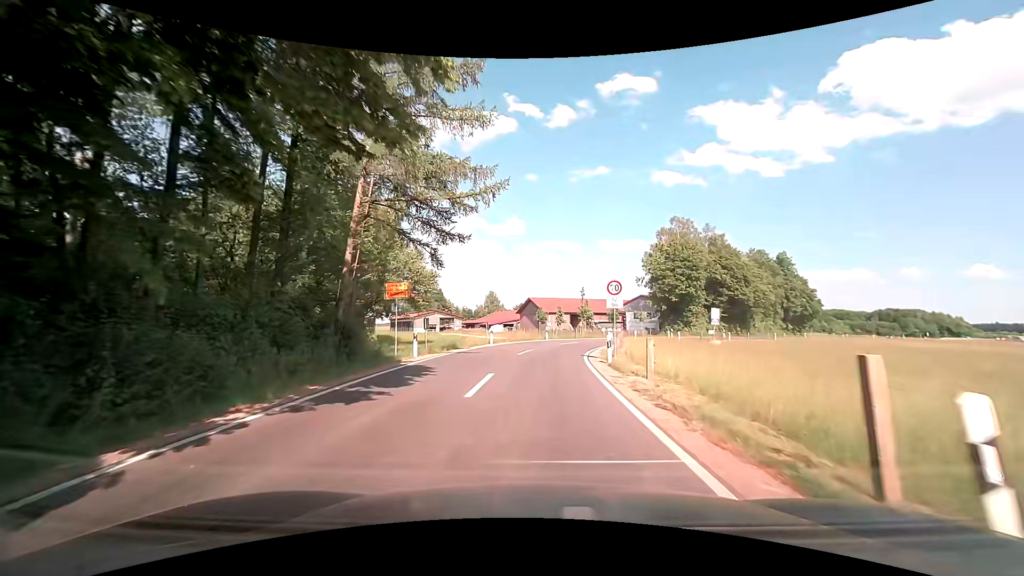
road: unclassified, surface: asphalt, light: Day
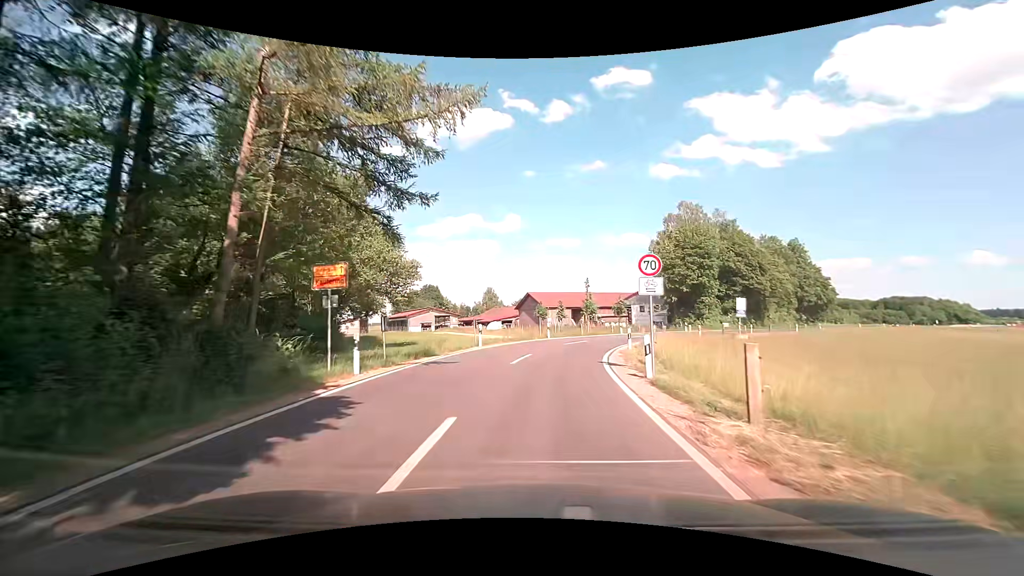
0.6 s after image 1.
(0.0, +6.1) m; 0°
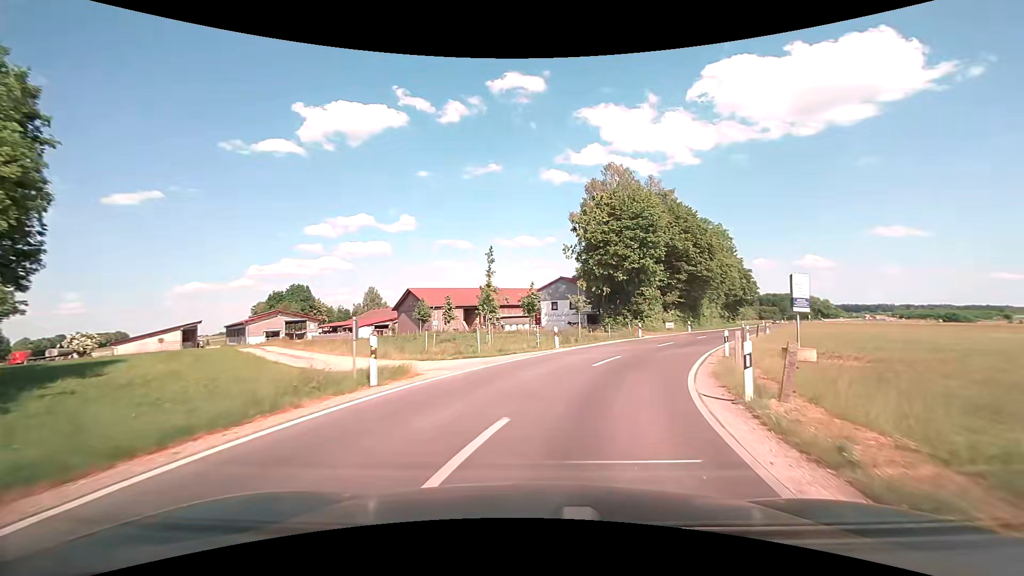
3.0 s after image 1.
(+1.5, +23.9) m; +11°
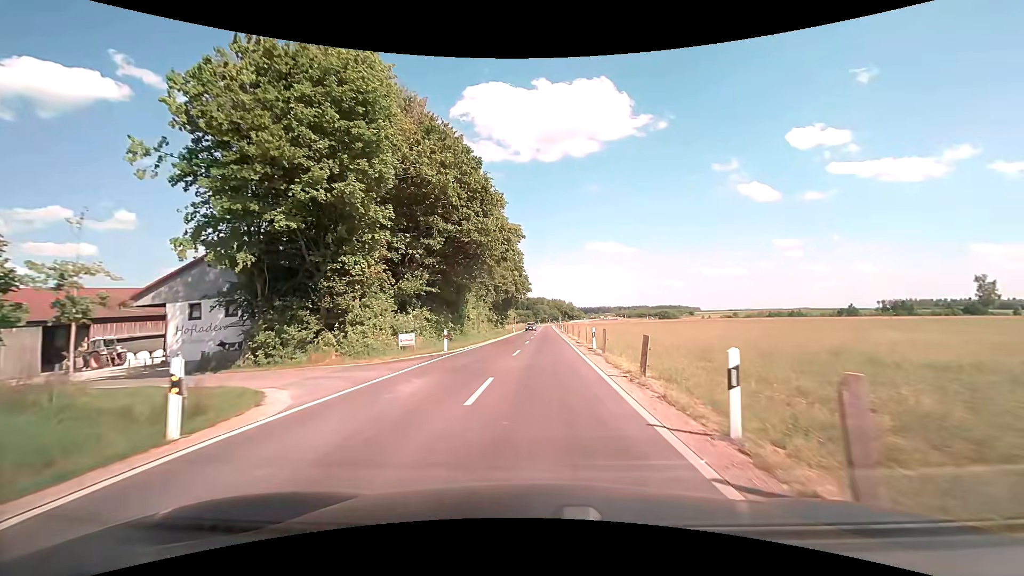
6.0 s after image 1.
(+8.4, +29.2) m; +27°
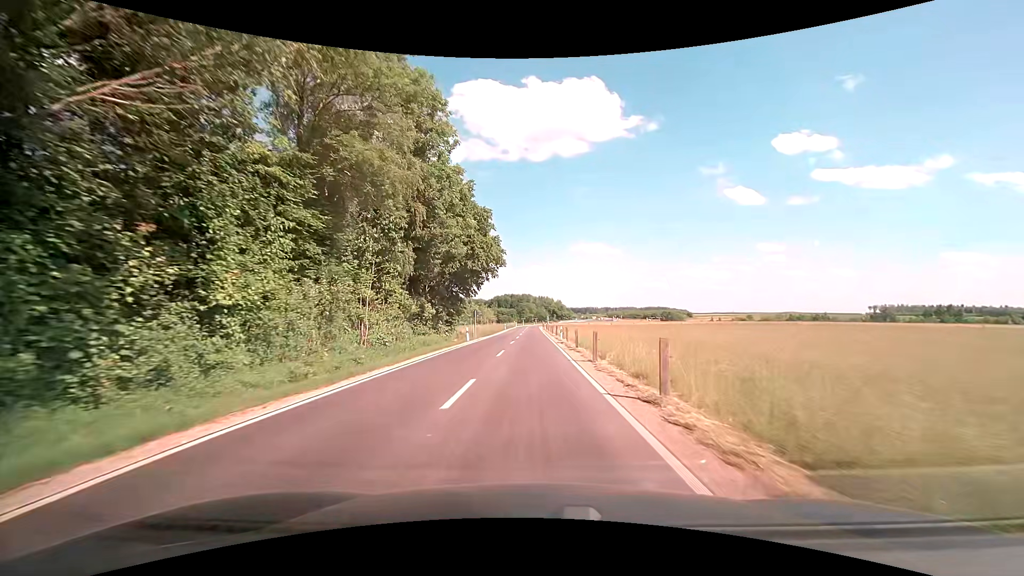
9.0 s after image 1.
(+0.8, +36.5) m; +2°
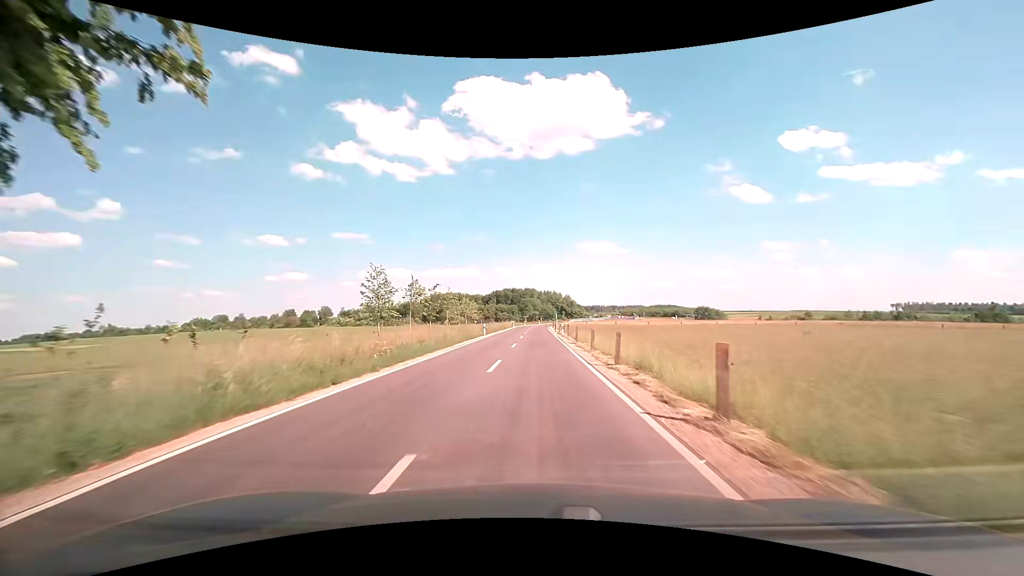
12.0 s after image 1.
(-0.3, +43.2) m; 0°
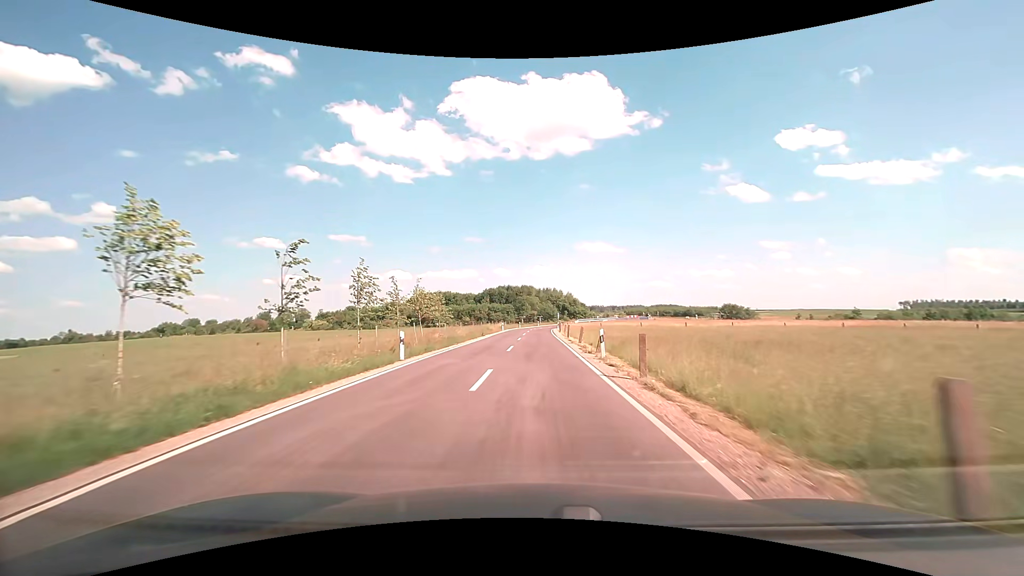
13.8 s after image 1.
(0.0, +27.8) m; 0°
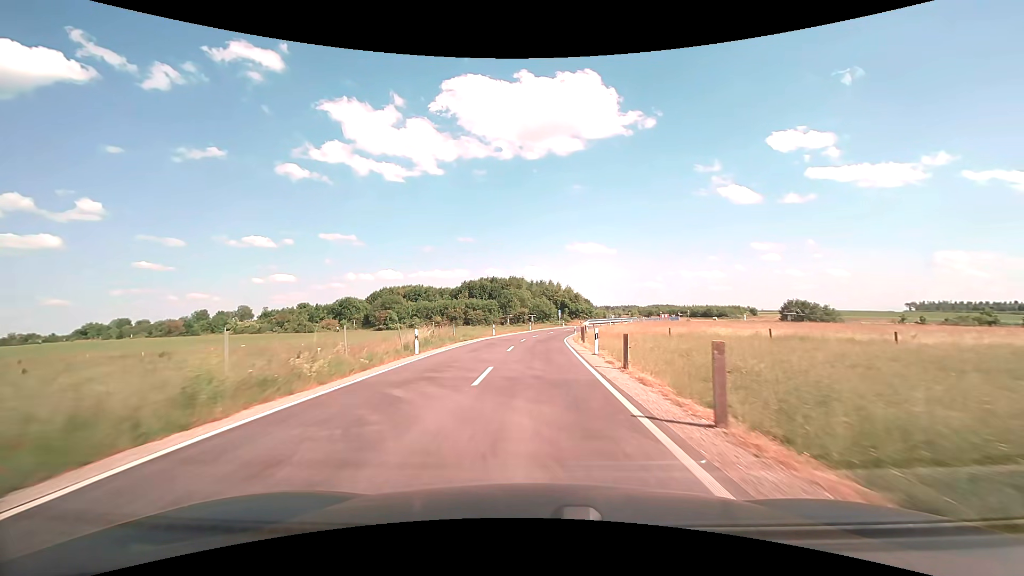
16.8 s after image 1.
(+0.2, +47.1) m; +1°
(0, +10) (0, +20) (0, +30) (+1, +40) (+1, +50) (+3, +60) (+5, +70) (+7, +79) (+10, +89) (+14, +98) m
